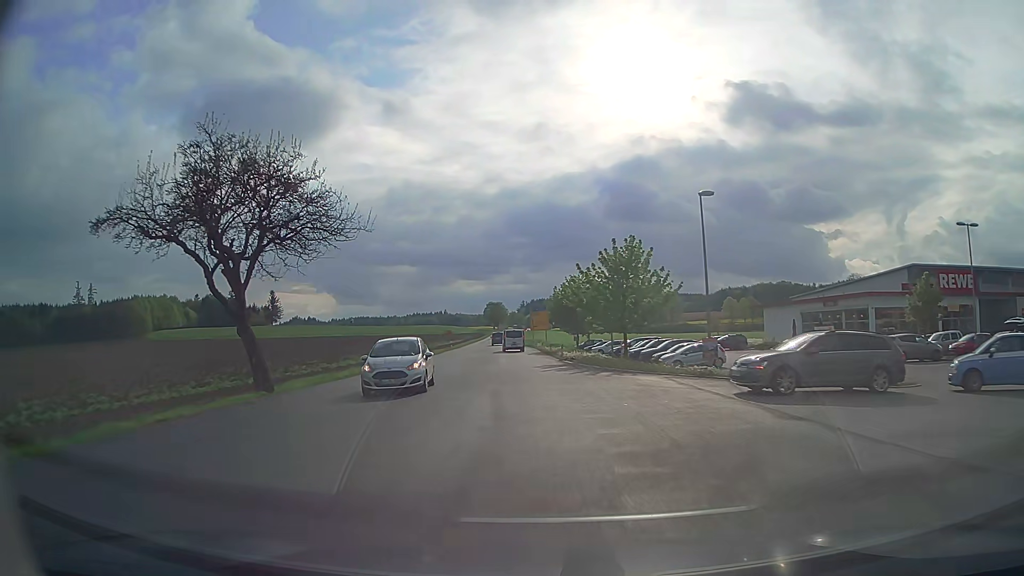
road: secondary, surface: asphalt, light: Day
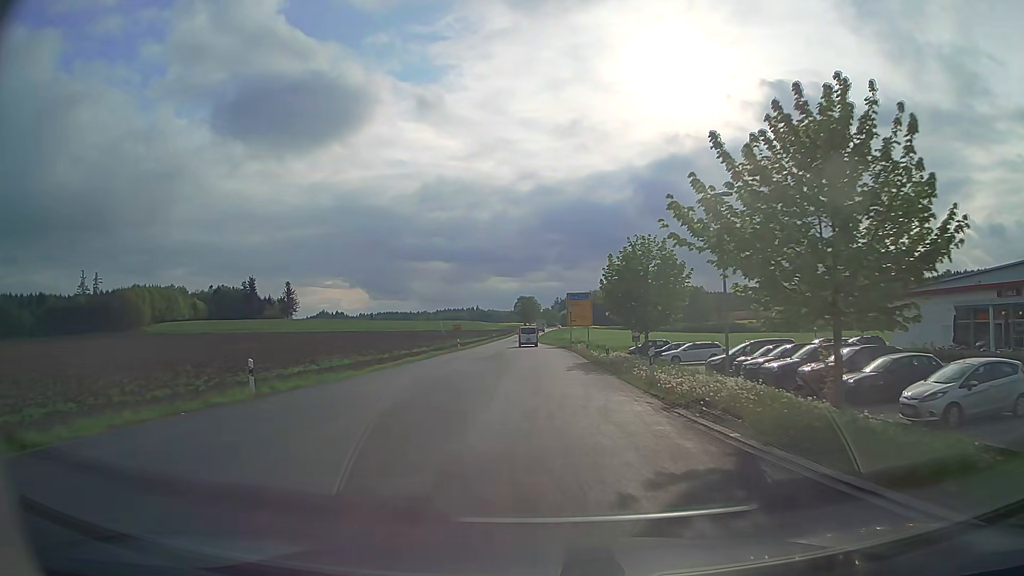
(-0.8, +24.8) m; -3°
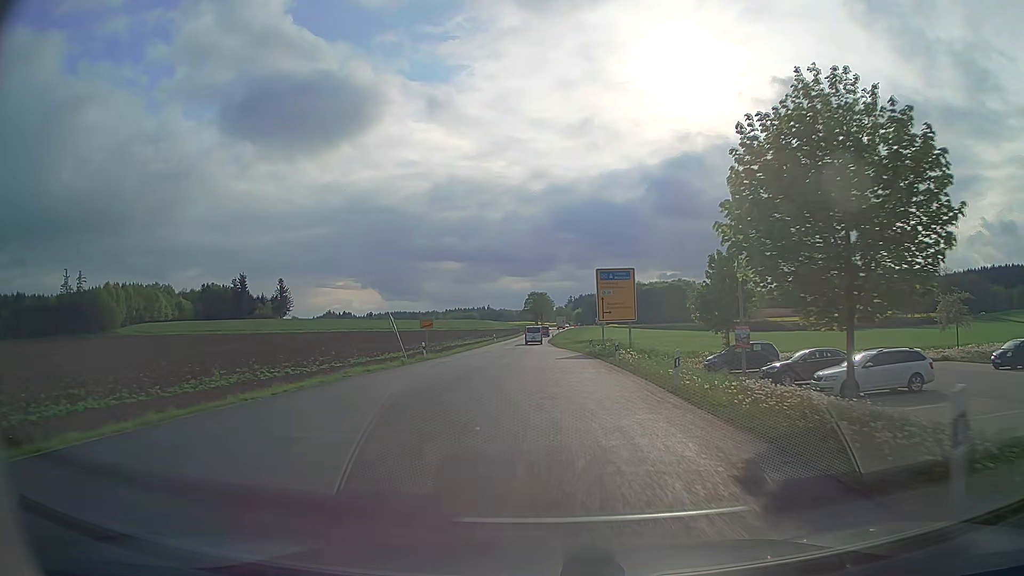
(-0.3, +25.5) m; -1°
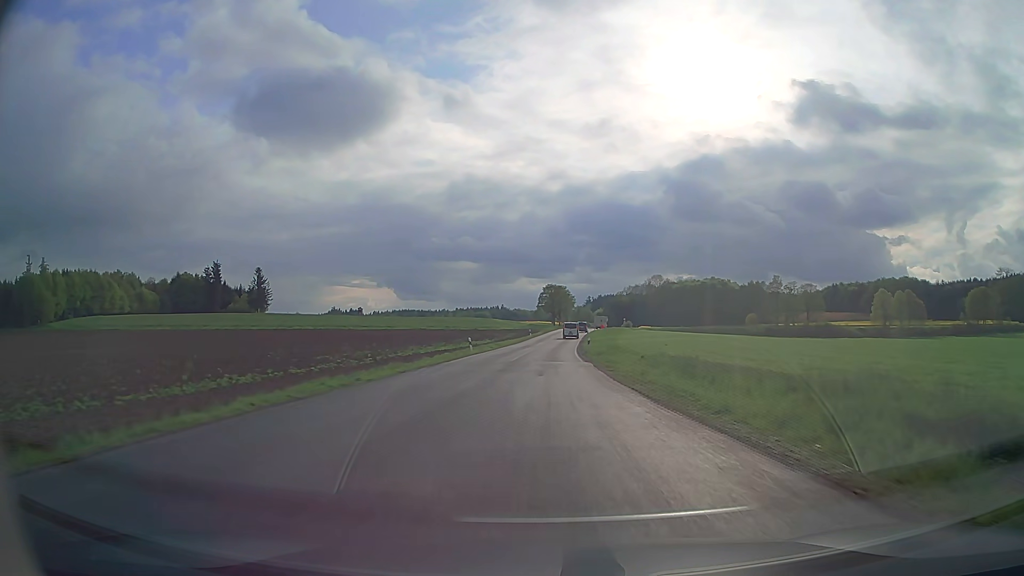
(-0.6, +43.8) m; -1°
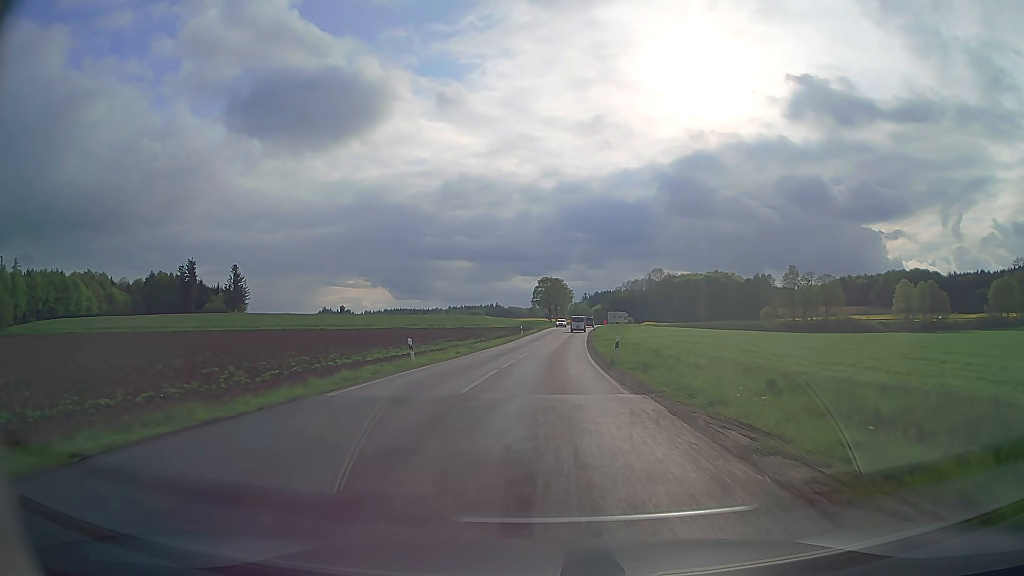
(+0.1, +17.9) m; 0°
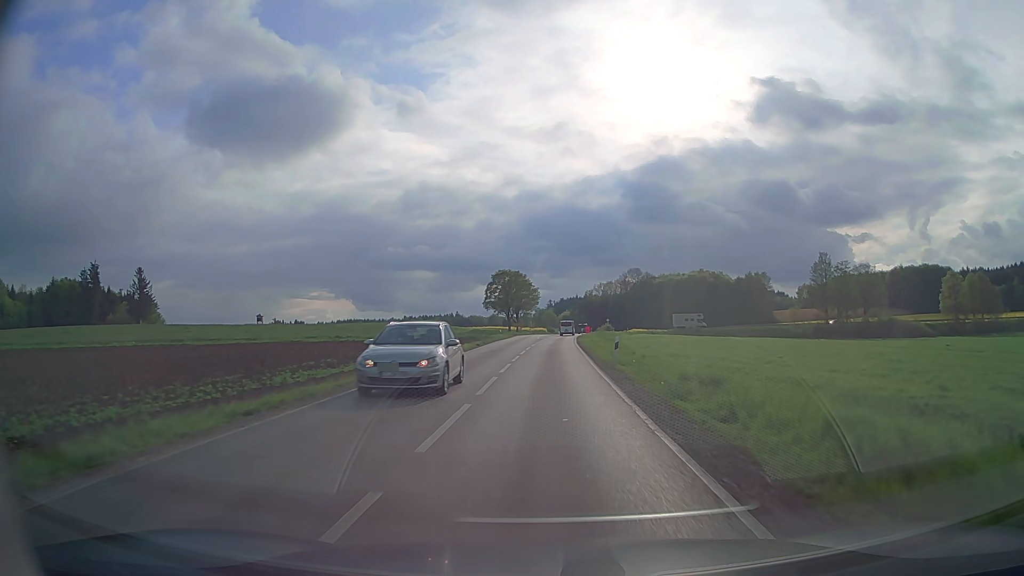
(+1.4, +44.9) m; +3°
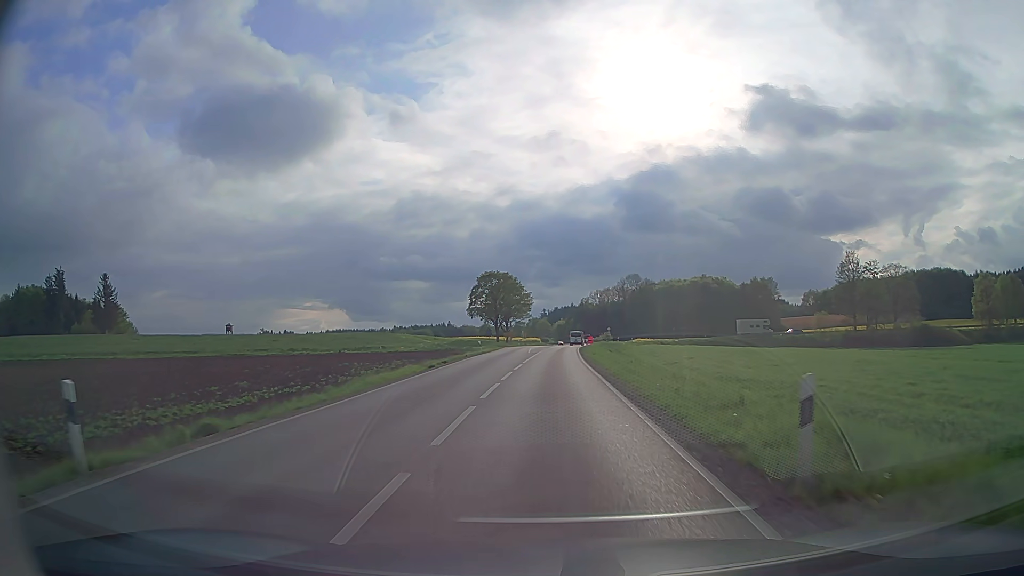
(+0.1, +17.1) m; +1°
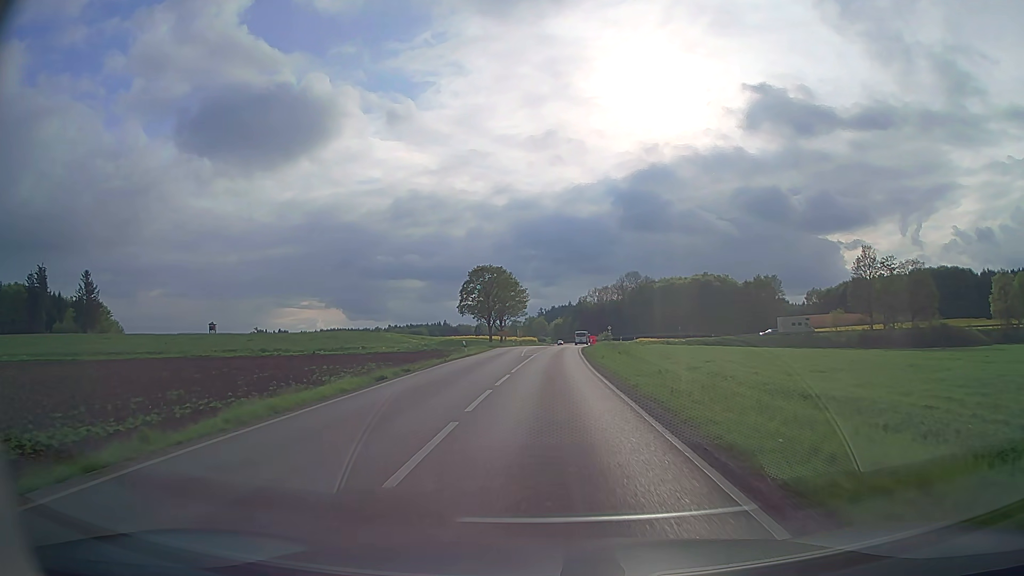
(0.0, +8.4) m; 0°
(0, +10) (0, +20) (0, +30) (0, +40) (0, +50) (+1, +60) (+1, +70) (+2, +80) (+4, +90) (+7, +99) m
